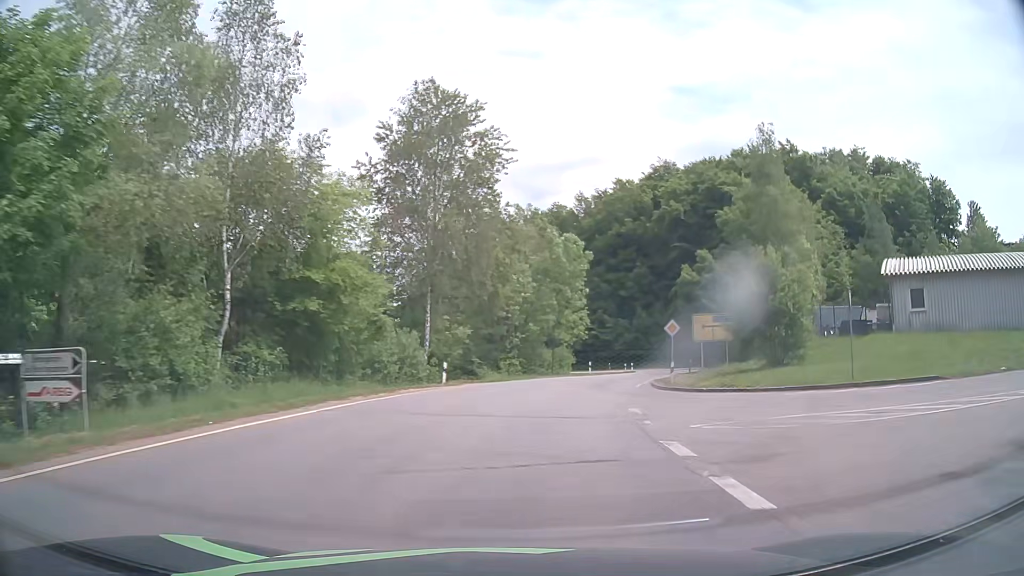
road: tertiary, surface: asphalt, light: Day
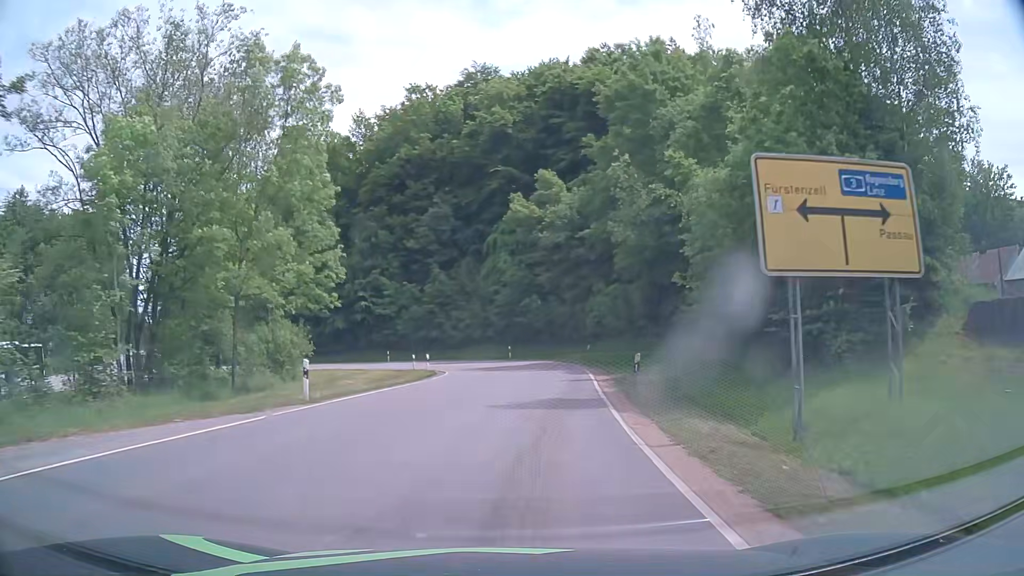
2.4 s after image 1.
(+5.6, +35.7) m; +18°
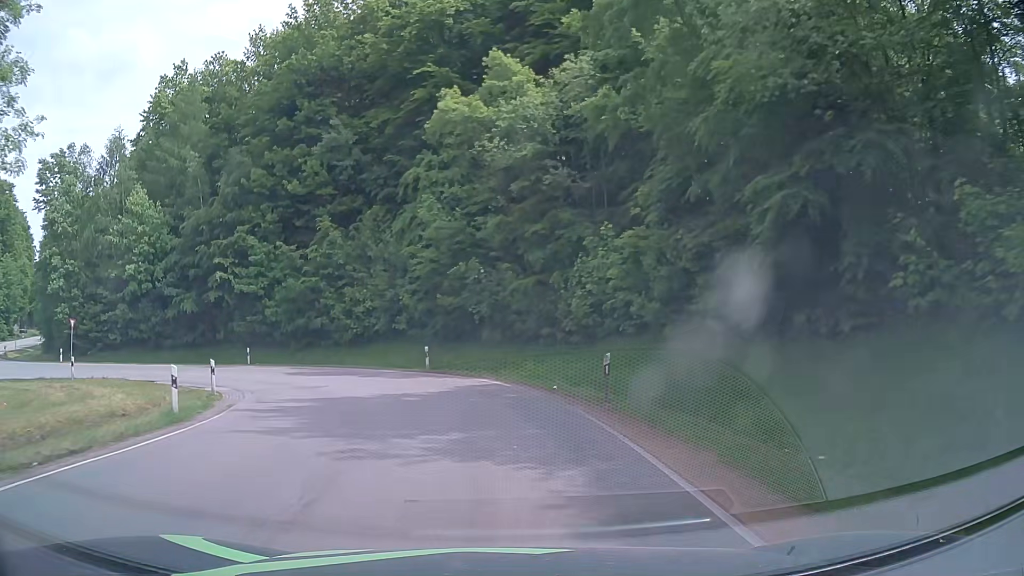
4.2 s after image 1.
(+1.4, +23.5) m; +4°
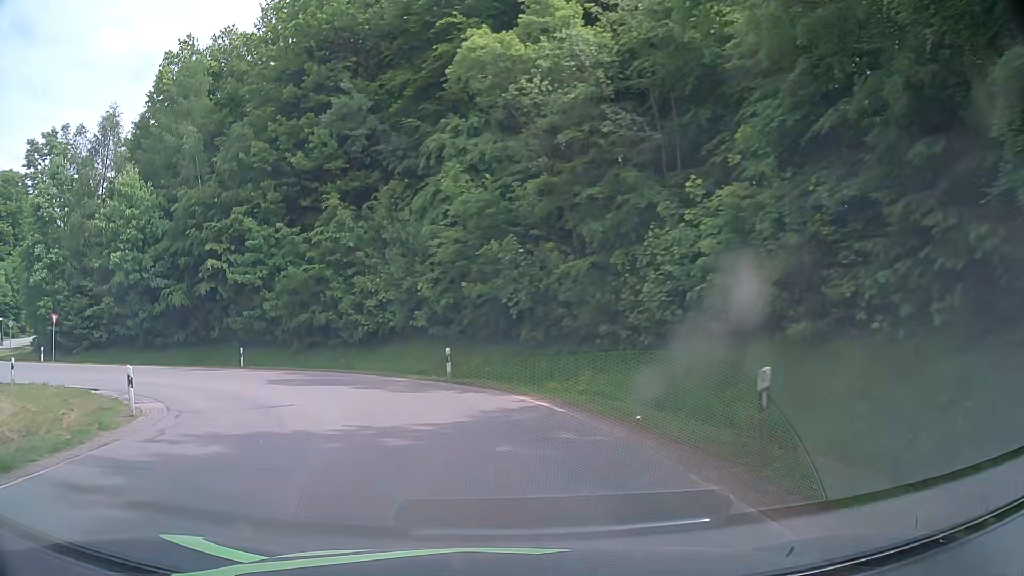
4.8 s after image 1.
(-0.1, +6.8) m; -3°
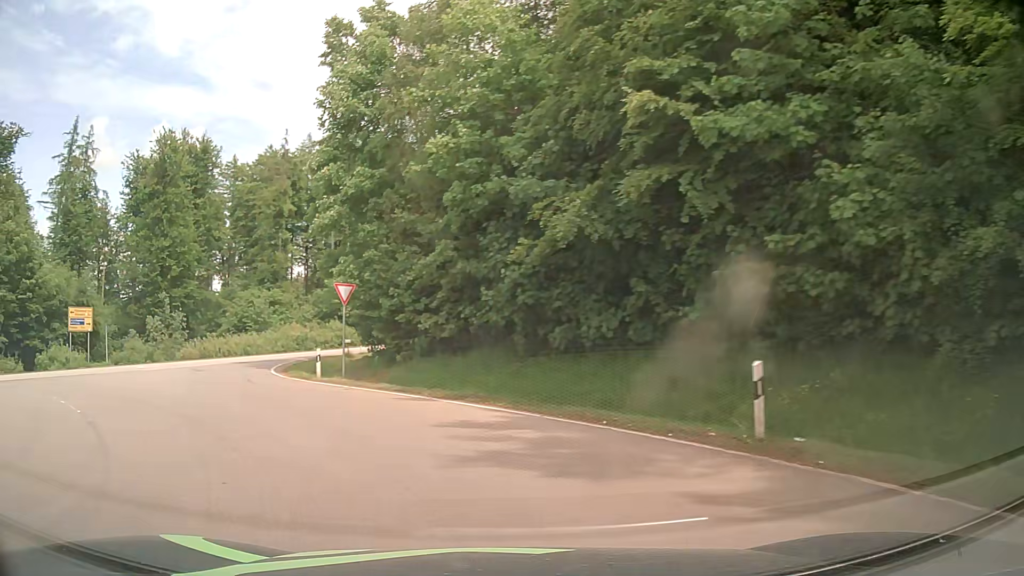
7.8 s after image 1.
(-8.5, +25.5) m; -47°
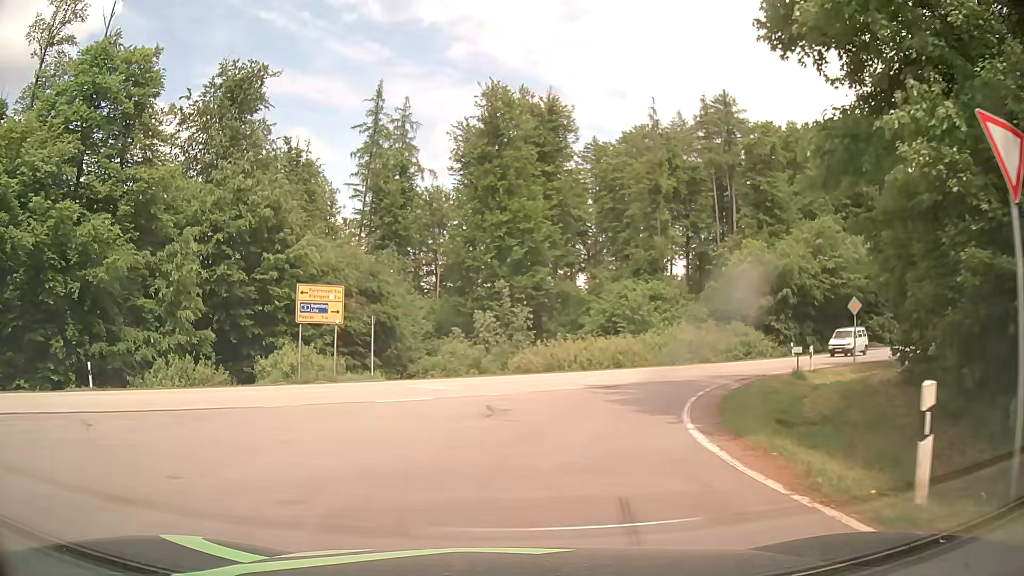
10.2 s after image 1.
(-6.1, +17.3) m; -33°
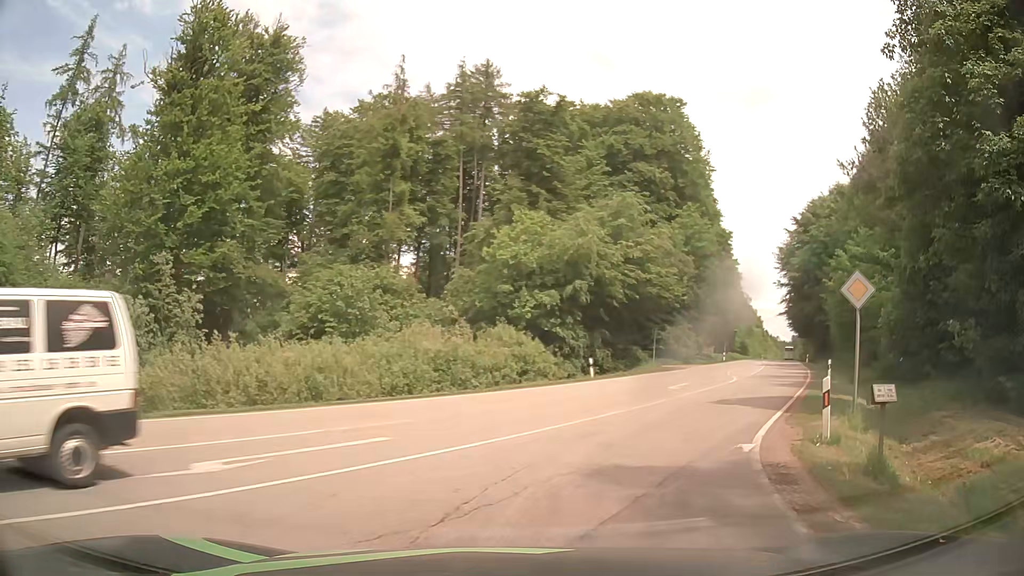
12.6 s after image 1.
(+2.9, +17.5) m; +24°
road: secondary
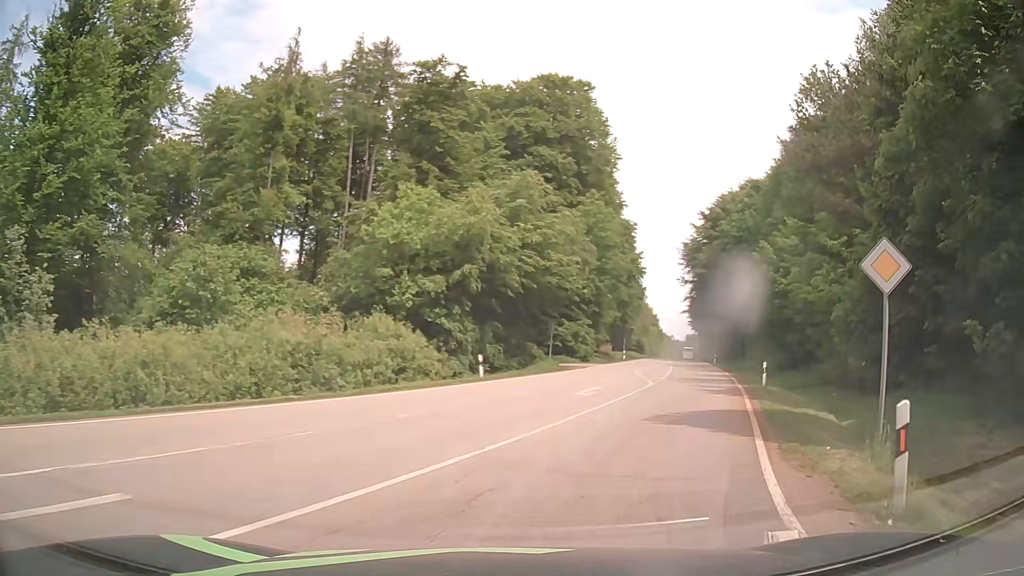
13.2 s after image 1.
(+0.4, +5.0) m; +9°
